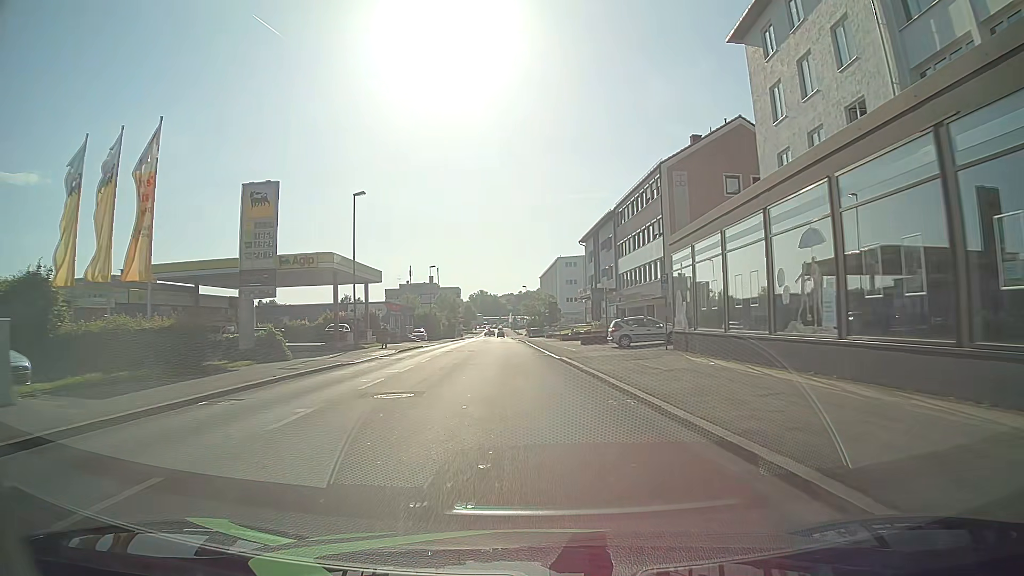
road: tertiary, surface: asphalt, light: Day
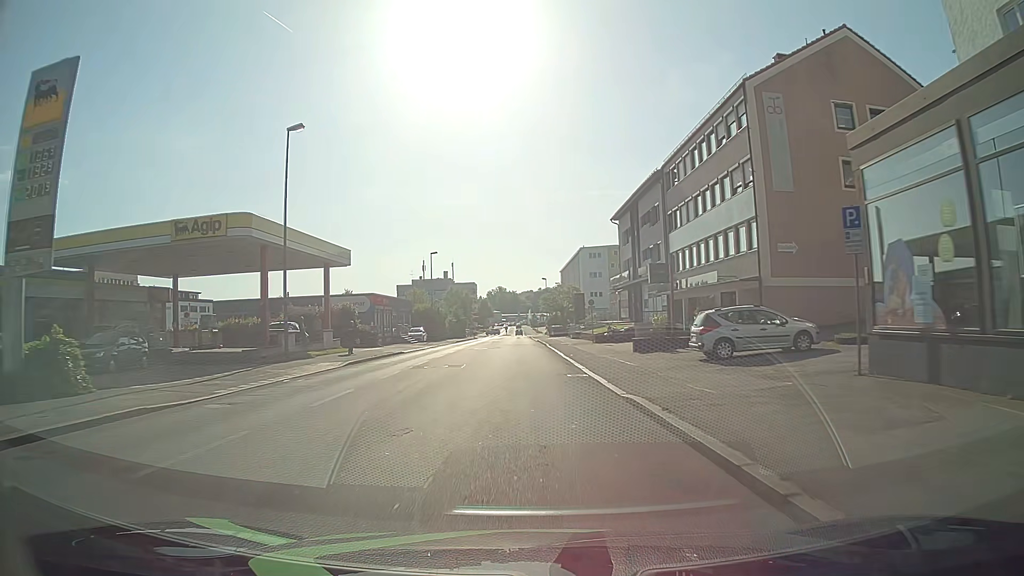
(-0.1, +15.5) m; -1°
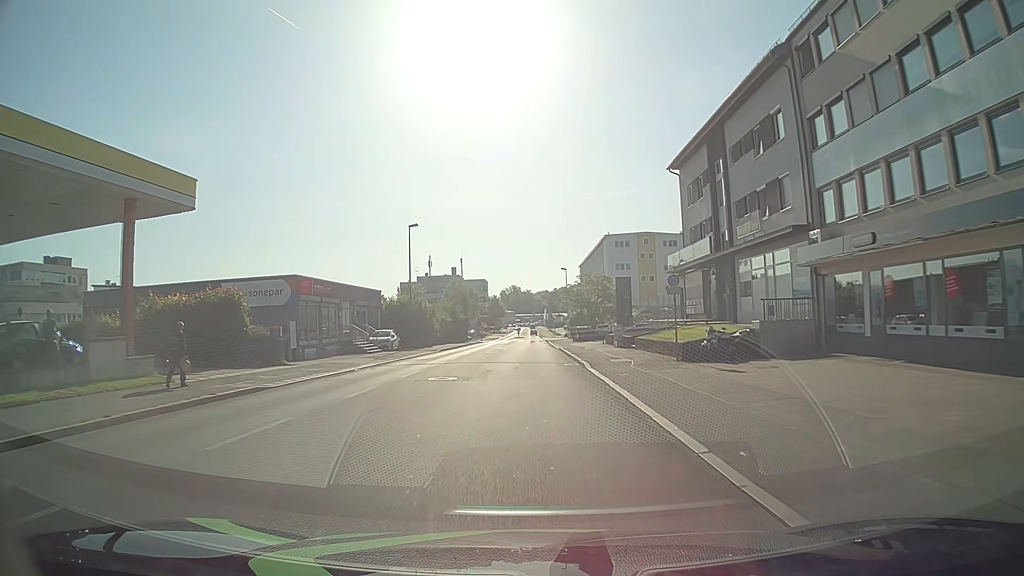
(-0.5, +22.5) m; -2°
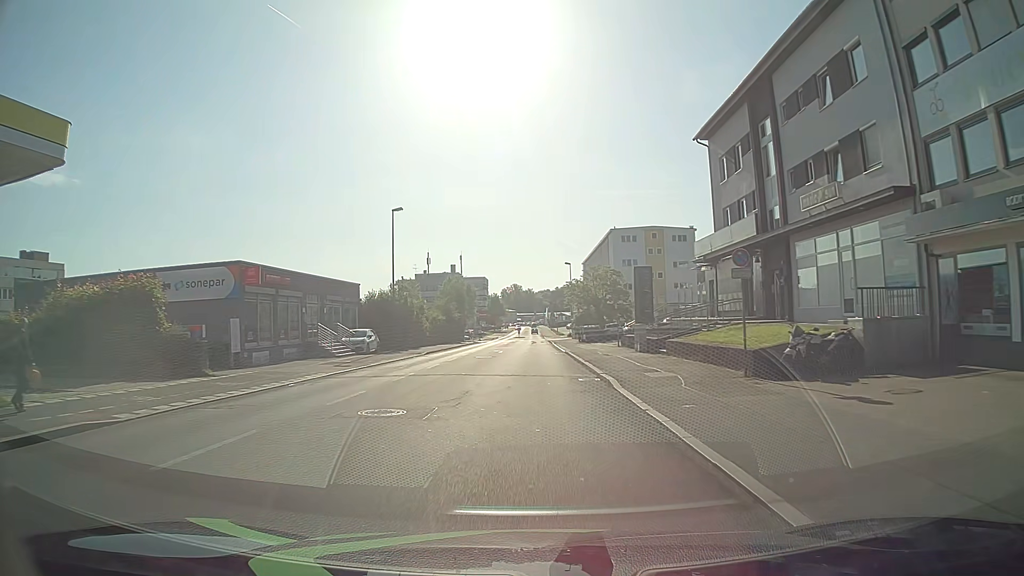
(0.0, +7.4) m; 0°
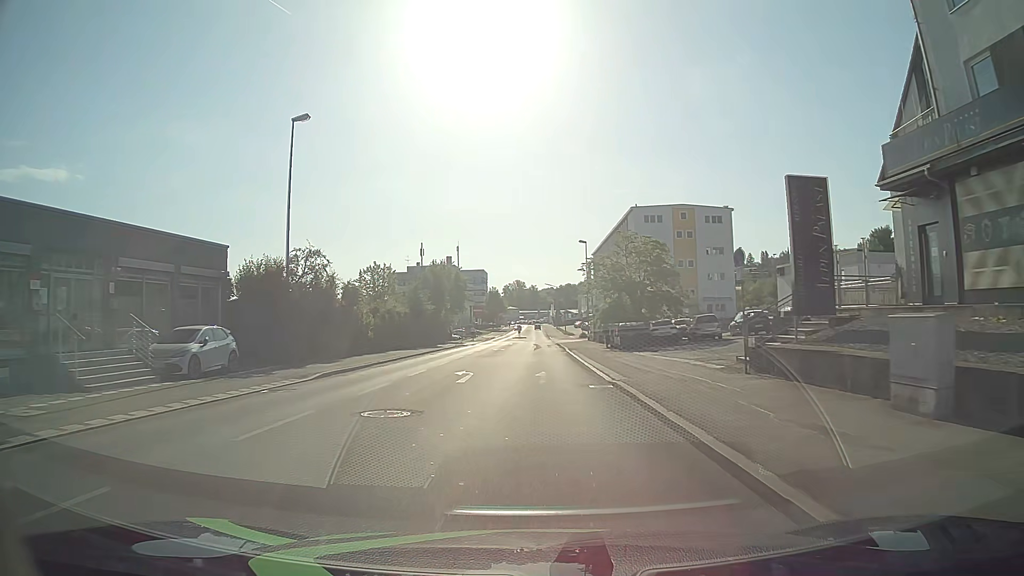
(-0.1, +22.2) m; 0°
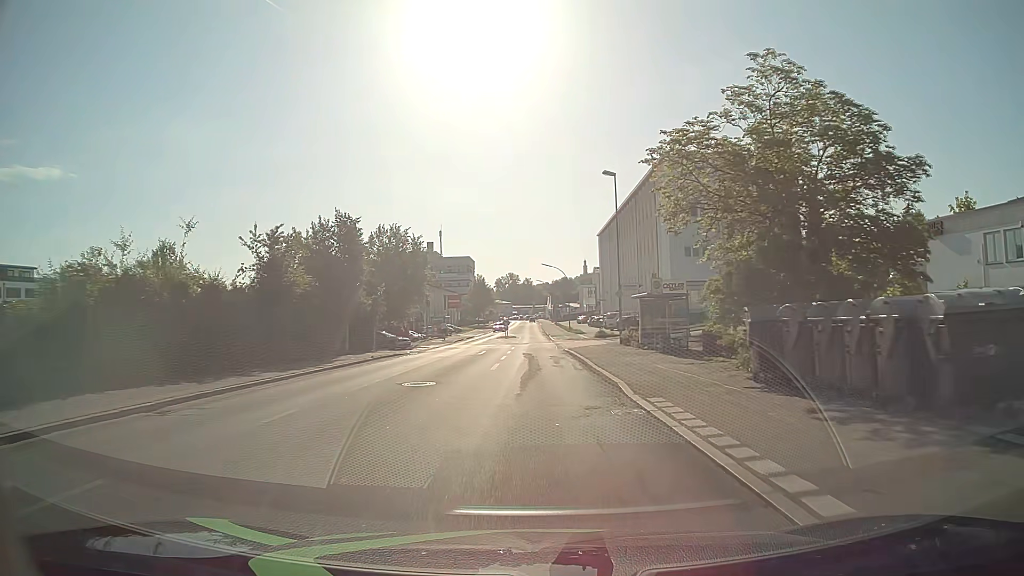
(+0.2, +29.9) m; 0°
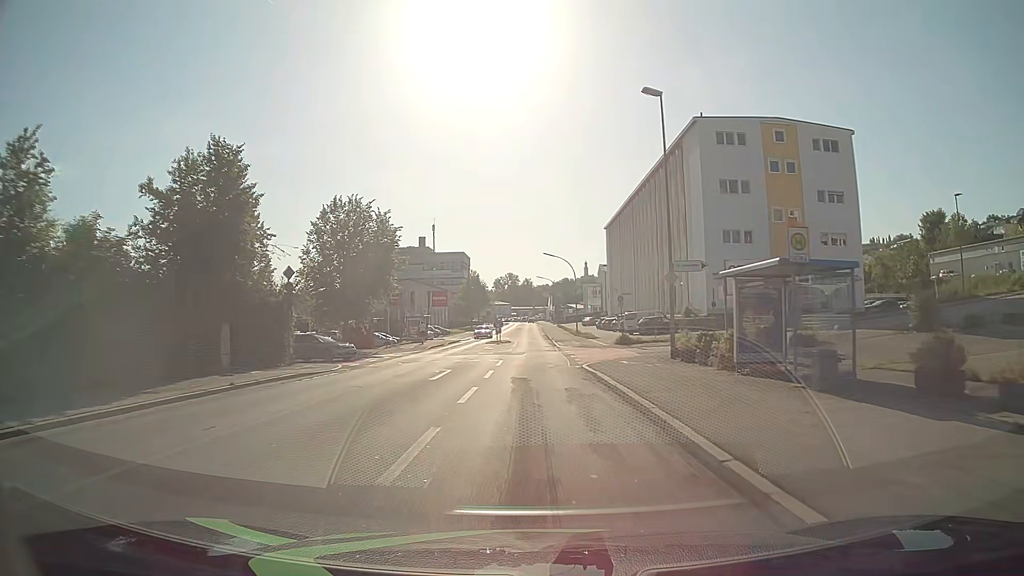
(0.0, +15.1) m; 0°
